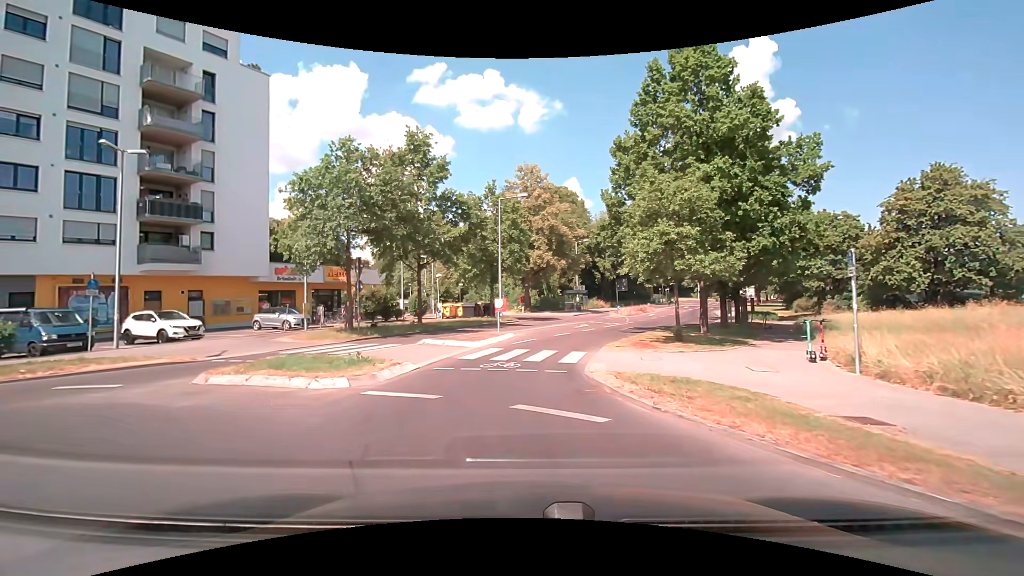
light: Day
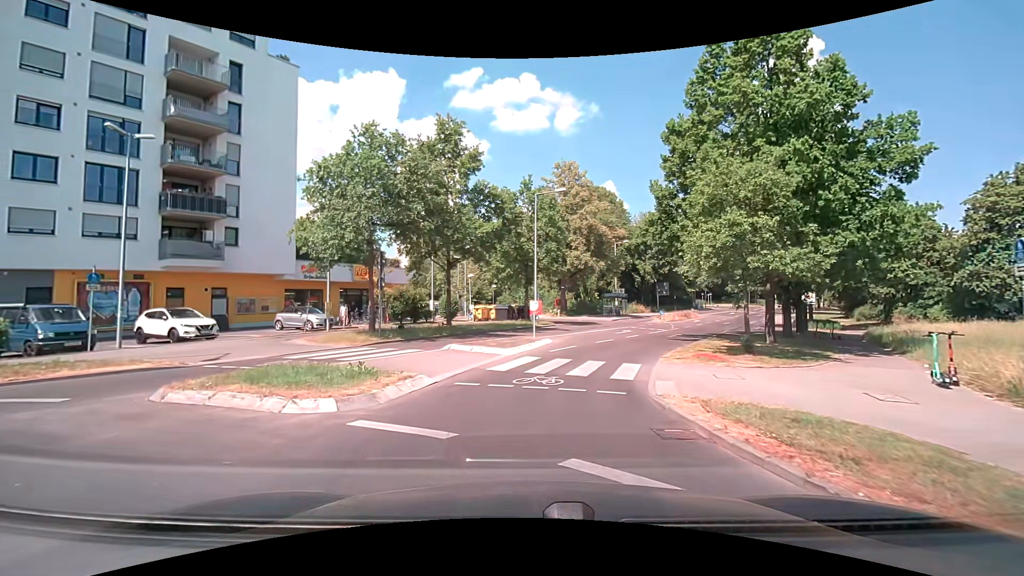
(-0.1, +2.6) m; -4°
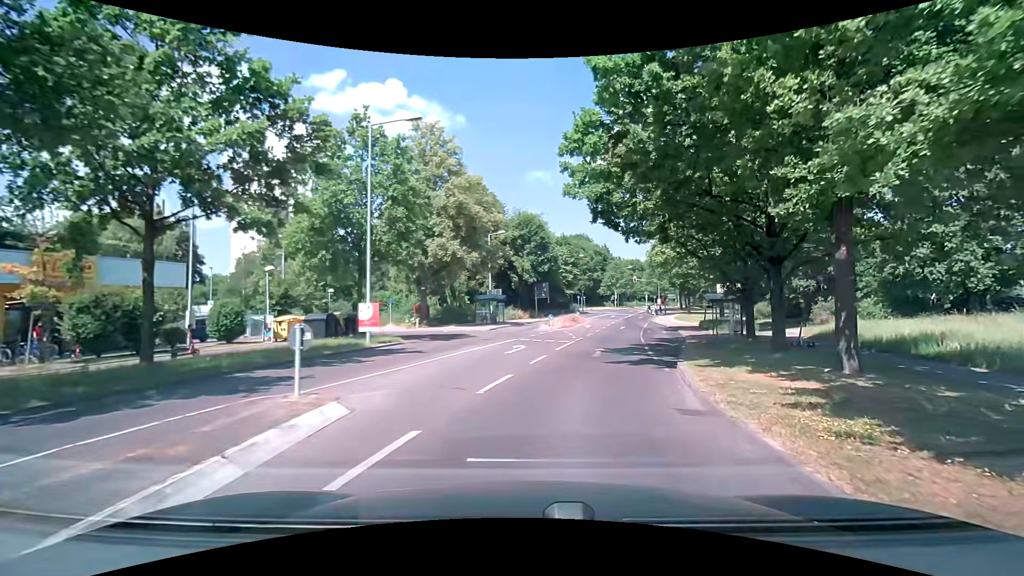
(+1.2, +14.8) m; +16°
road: tertiary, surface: asphalt
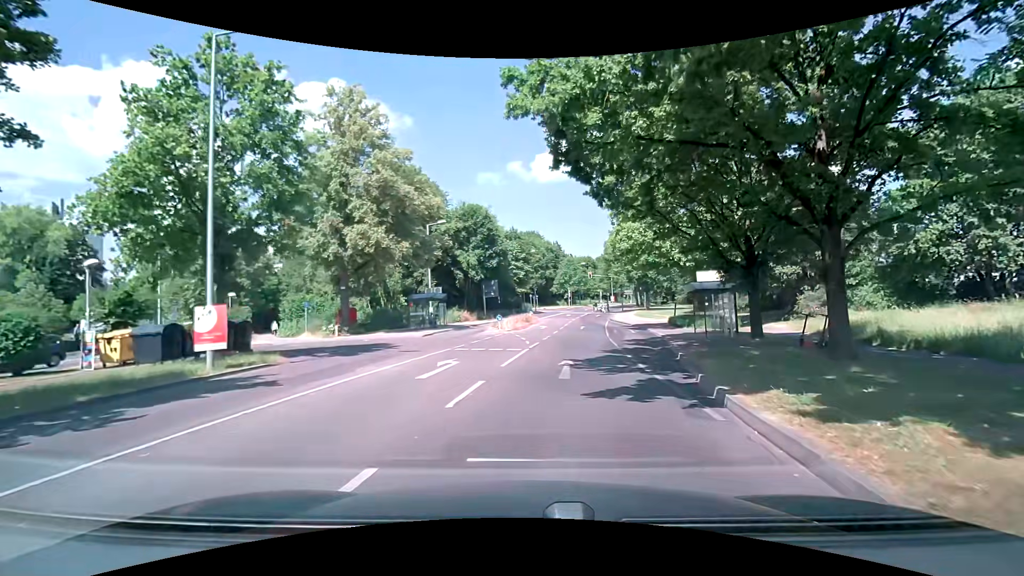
(+0.3, +7.2) m; +5°
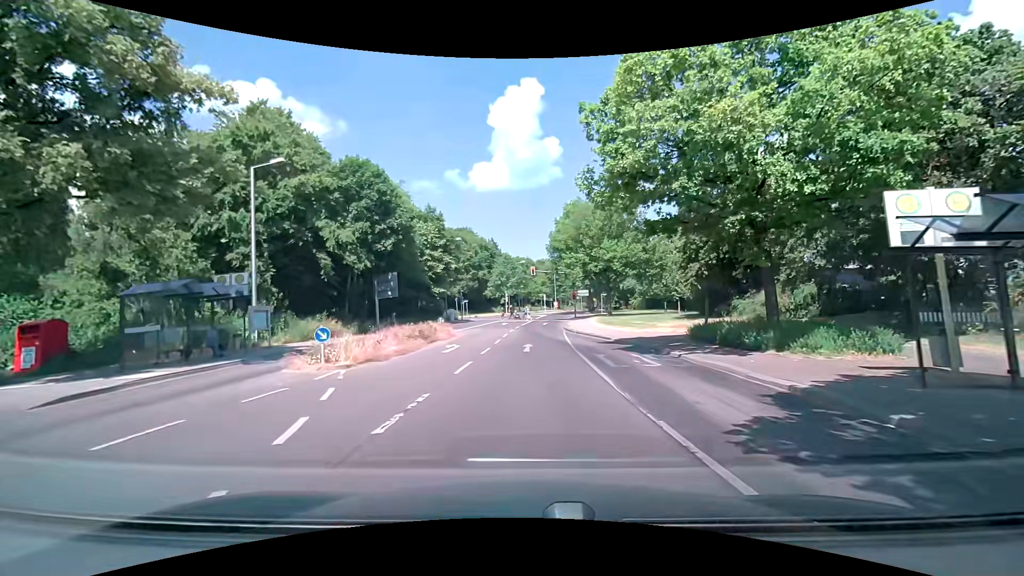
(+1.6, +20.9) m; +6°
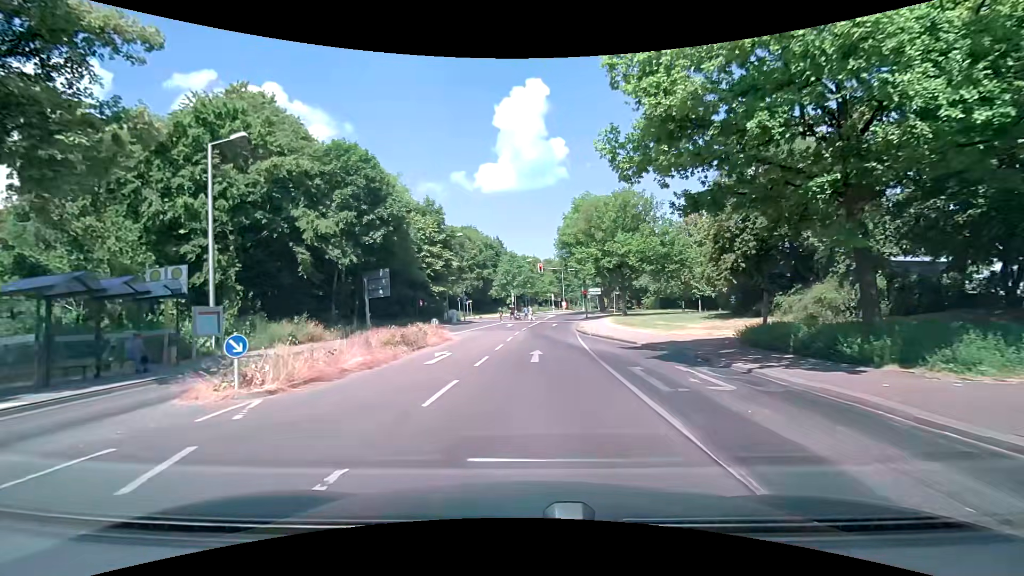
(0.0, +4.4) m; 0°
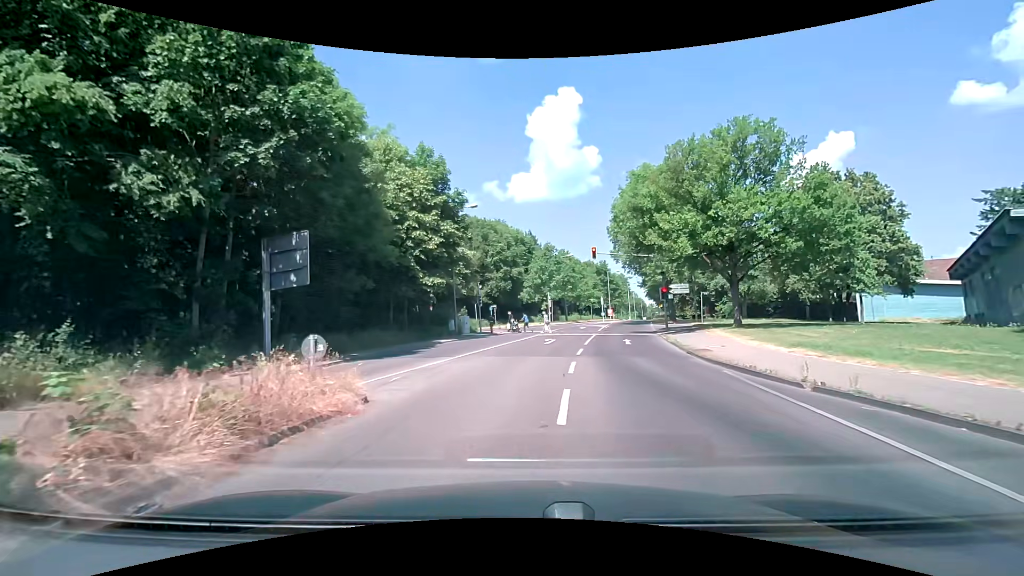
(-1.1, +19.2) m; -4°
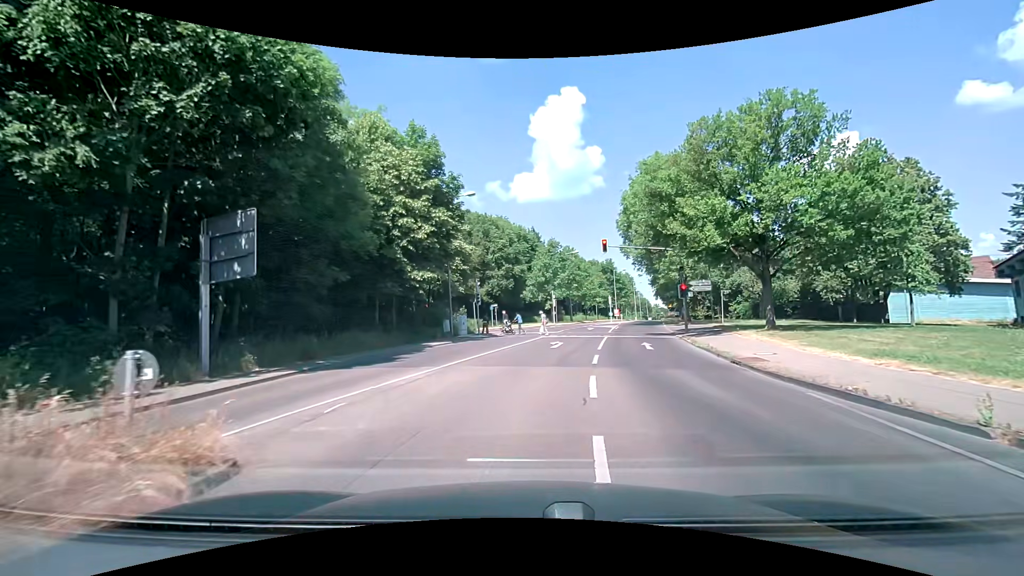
(0.0, +3.8) m; 0°
(0, +10) (0, +20) (+2, +30) (+4, +40) (+4, +49) (-3, +56) (-13, +60) (-22, +63) (-31, +66) (-41, +69) m
